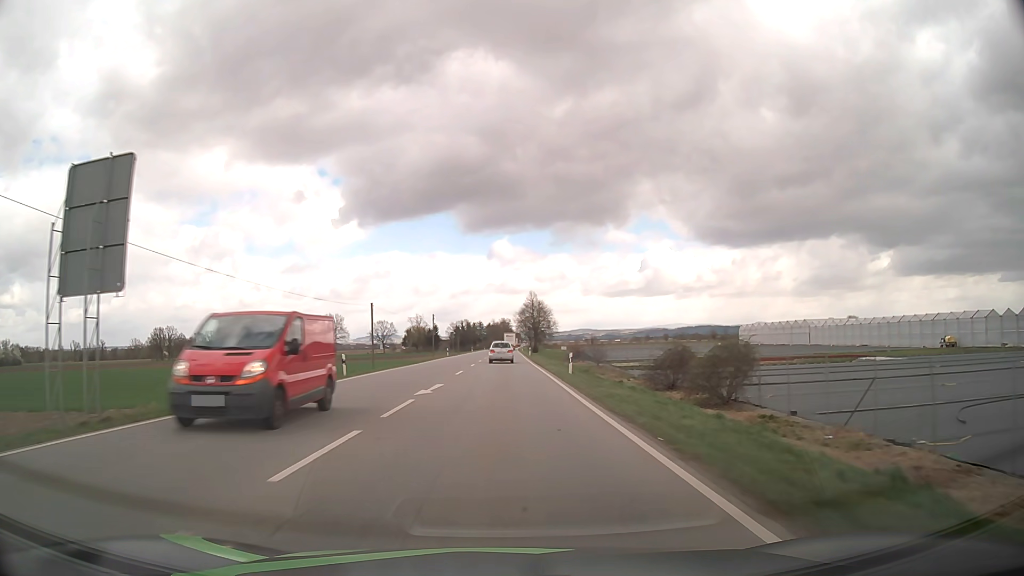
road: primary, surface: asphalt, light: Day
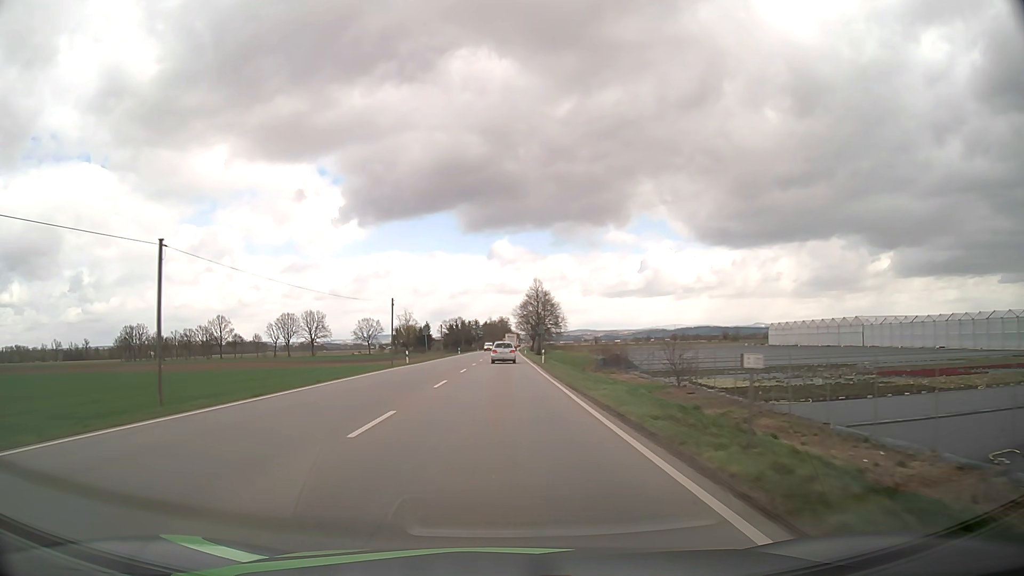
(+0.1, +32.8) m; 0°
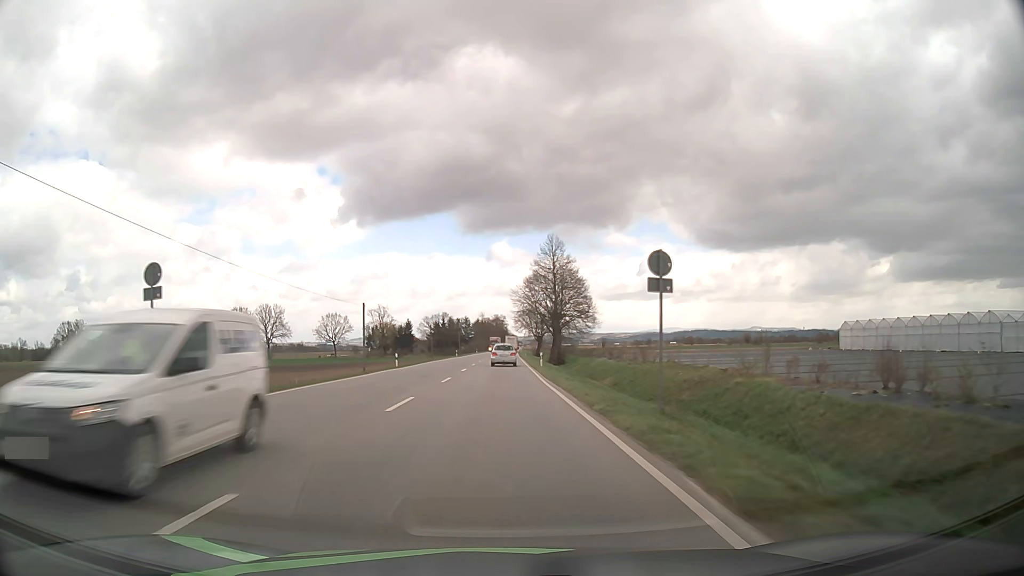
(+0.2, +55.9) m; 0°
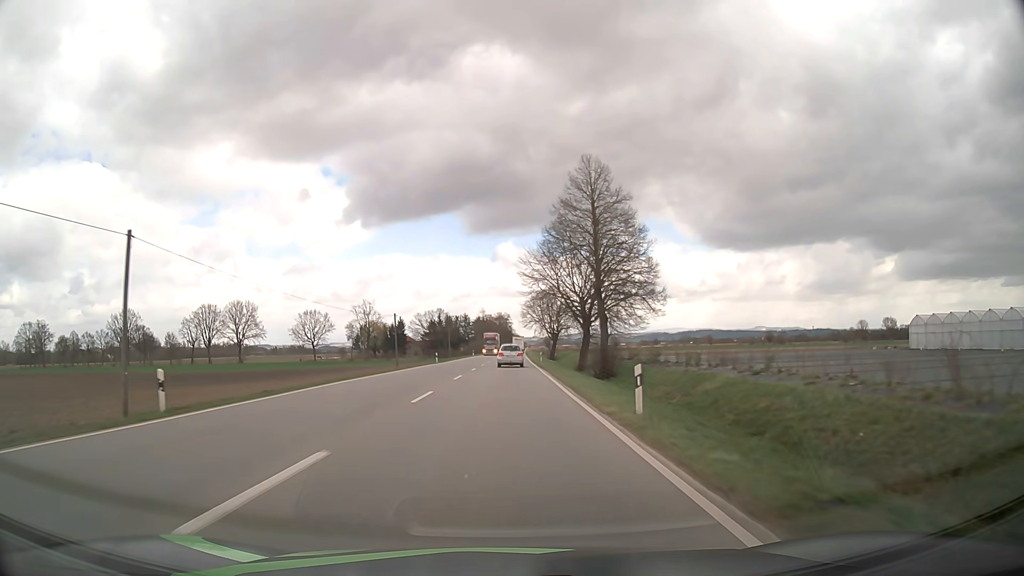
(-0.1, +33.6) m; 0°
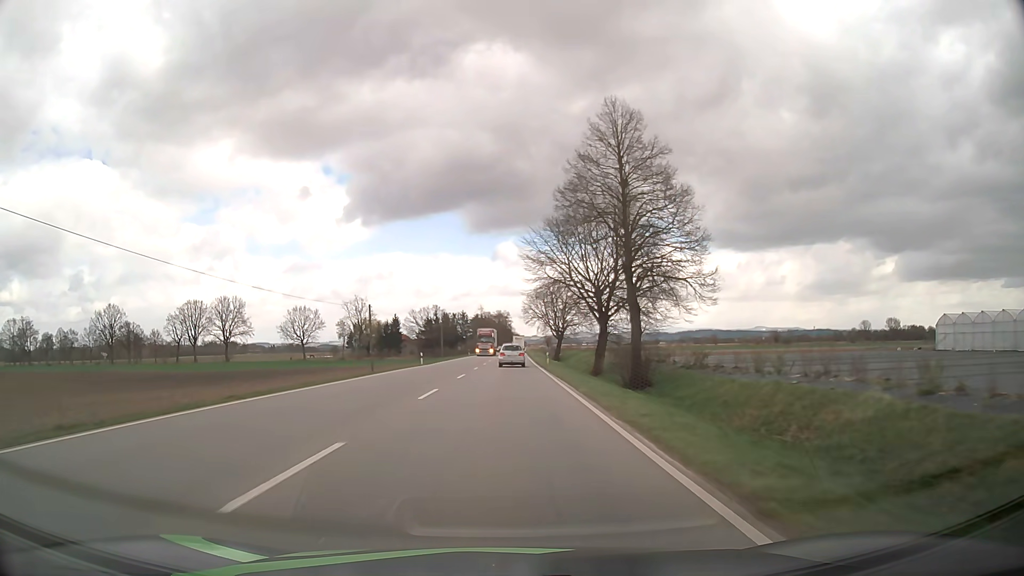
(0.0, +11.3) m; 0°
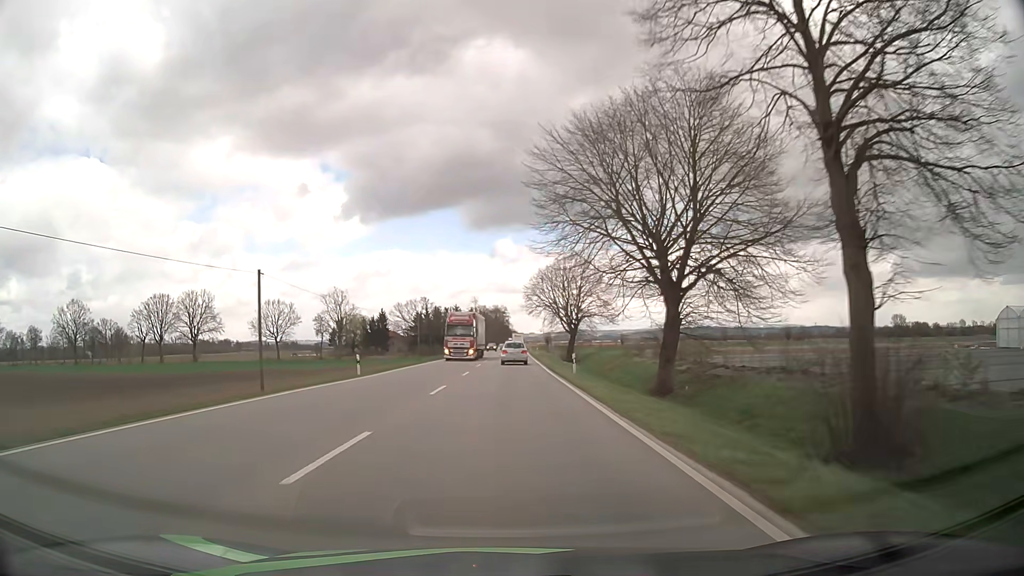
(+0.1, +22.7) m; 0°
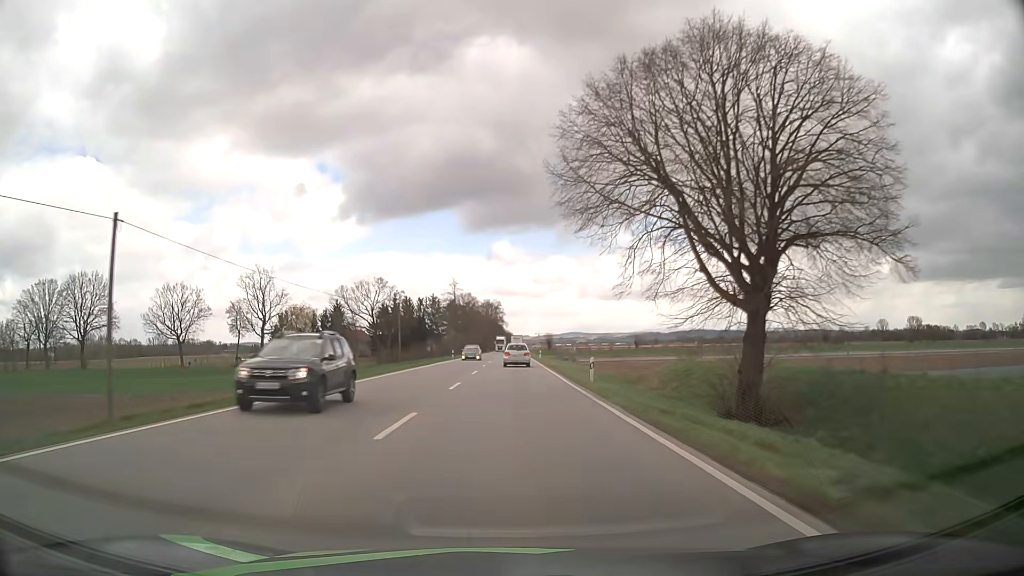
(+0.3, +57.0) m; 0°
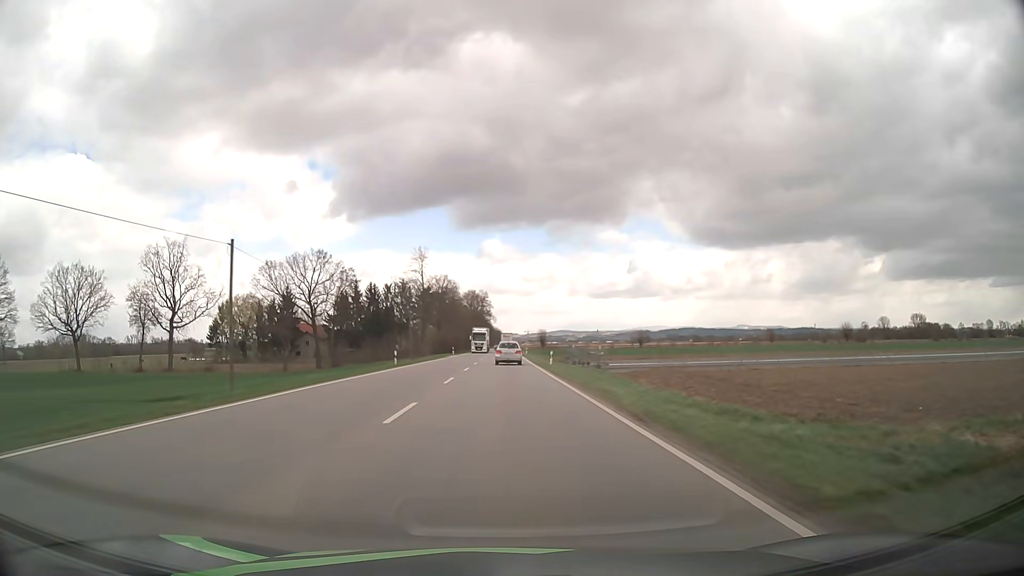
(+0.2, +34.4) m; +1°
(0, +10) (0, +20) (0, +30) (0, +40) (0, +50) (0, +60) (0, +70) (0, +80) (0, +90) (0, +100) m
